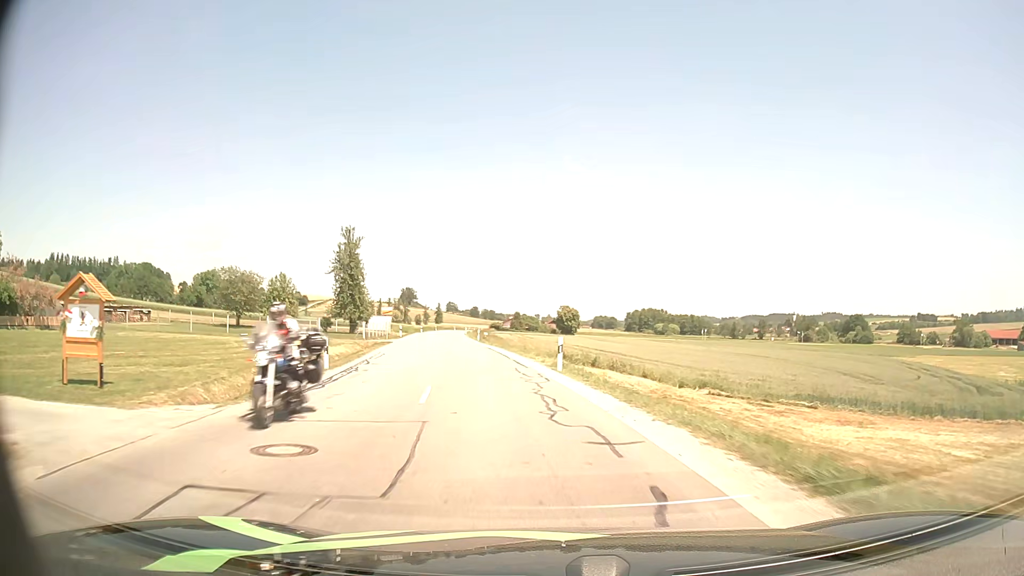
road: secondary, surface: asphalt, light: Day
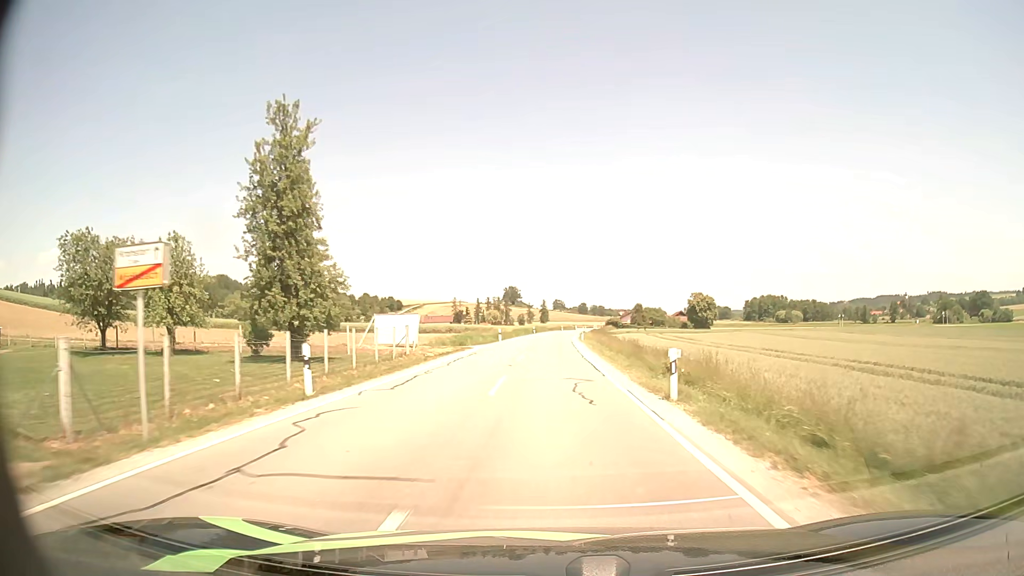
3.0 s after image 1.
(-6.4, +47.1) m; -9°
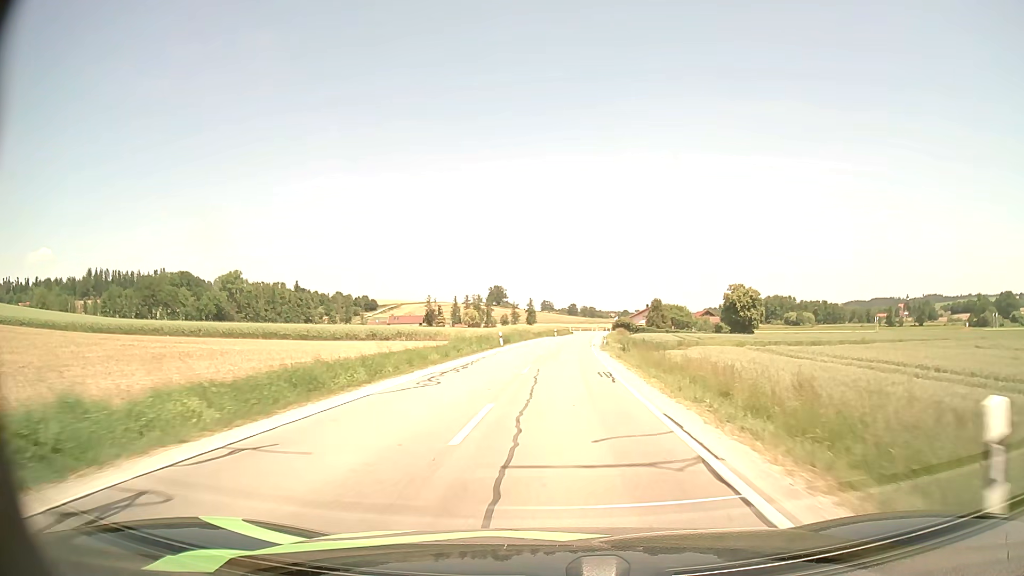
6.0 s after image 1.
(+0.1, +52.9) m; +1°
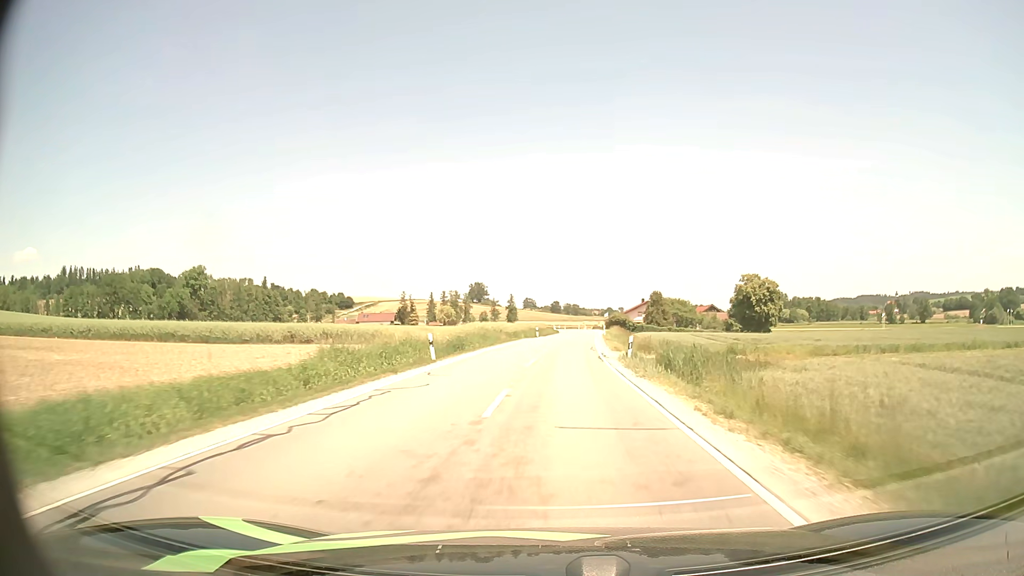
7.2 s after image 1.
(+0.3, +22.3) m; +2°
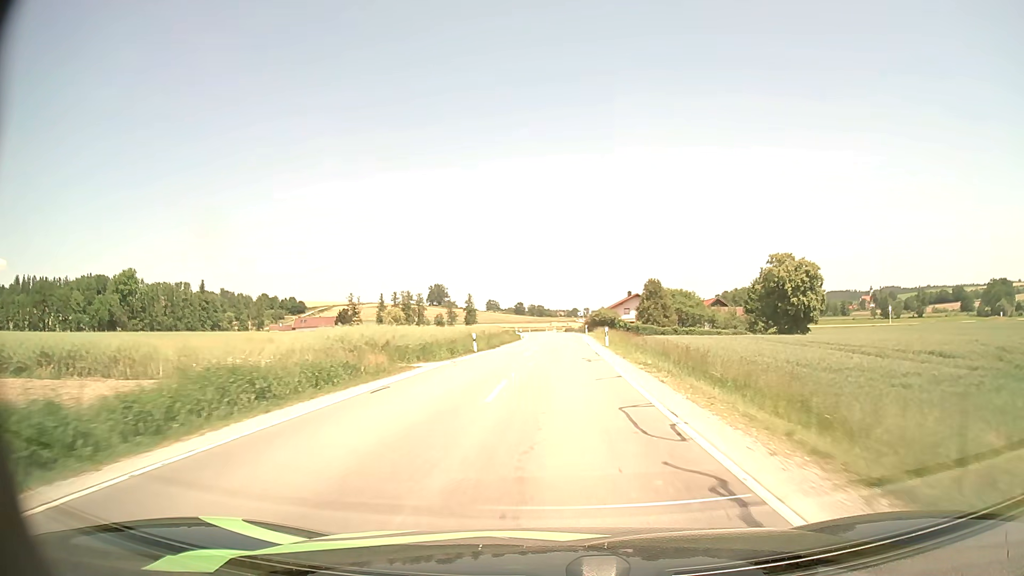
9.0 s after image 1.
(+0.8, +34.2) m; +3°
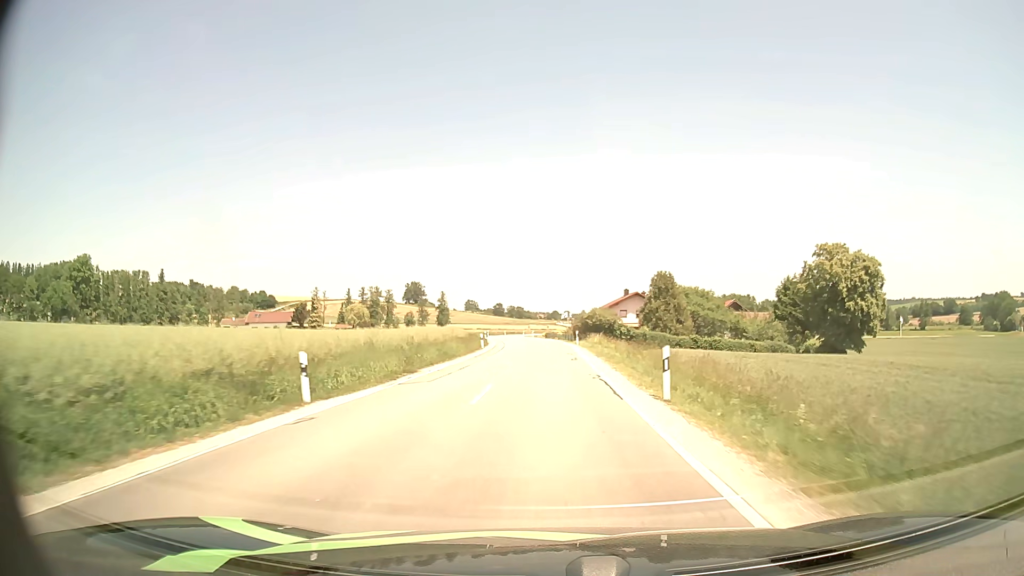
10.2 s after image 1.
(+0.4, +22.8) m; +2°
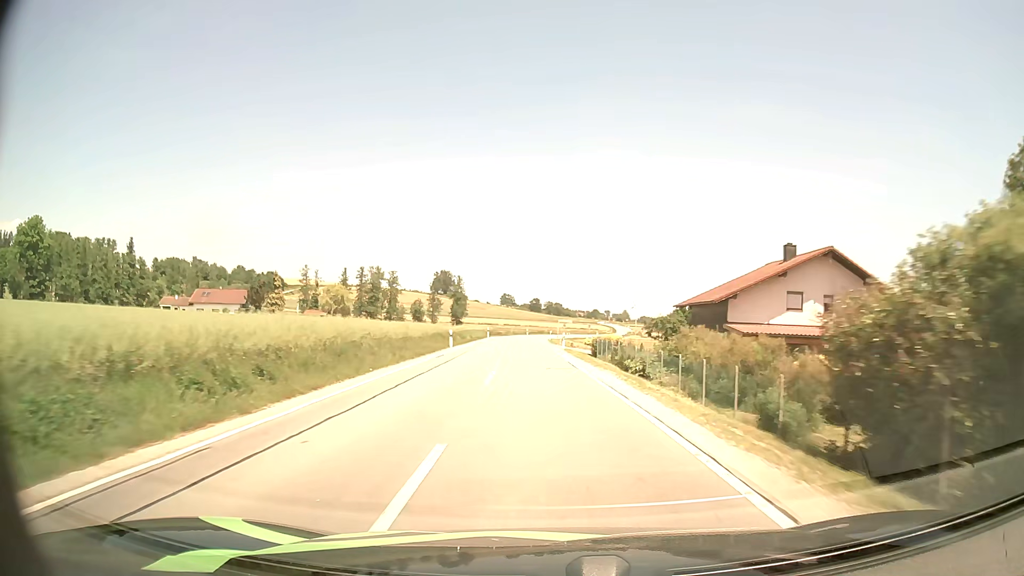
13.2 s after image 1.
(-0.5, +56.3) m; -3°
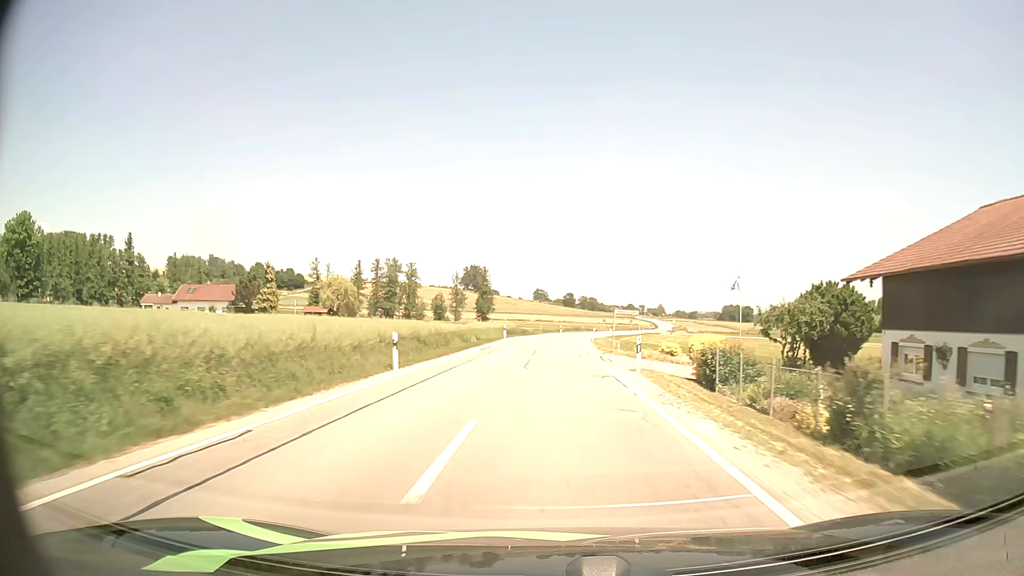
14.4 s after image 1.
(-0.6, +22.4) m; -3°
(0, +10) (0, +20) (0, +30) (0, +40) (+1, +50) (+1, +60) (+2, +70) (+4, +80) (+5, +90) (+7, +100) m
